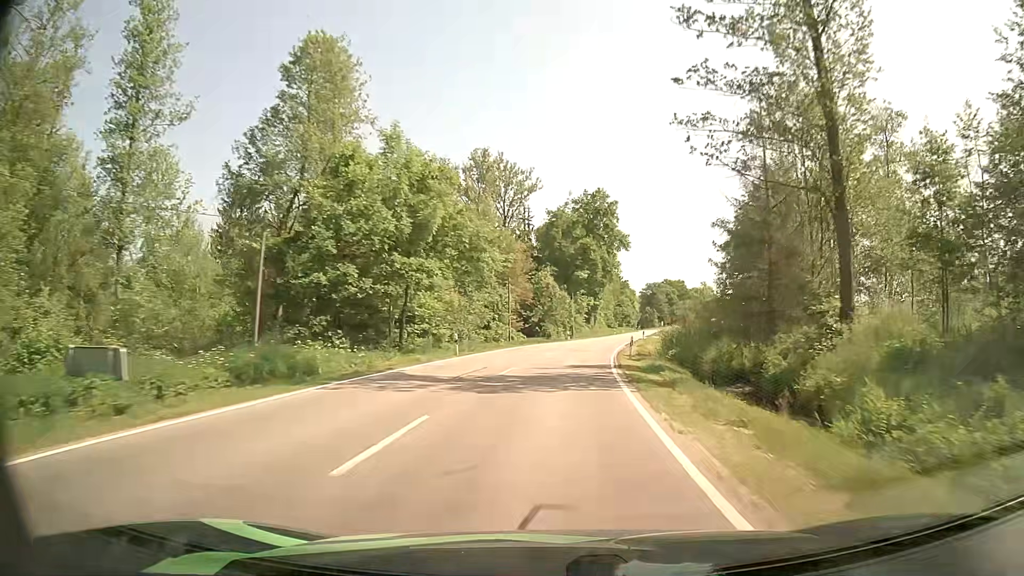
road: secondary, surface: asphalt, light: Day
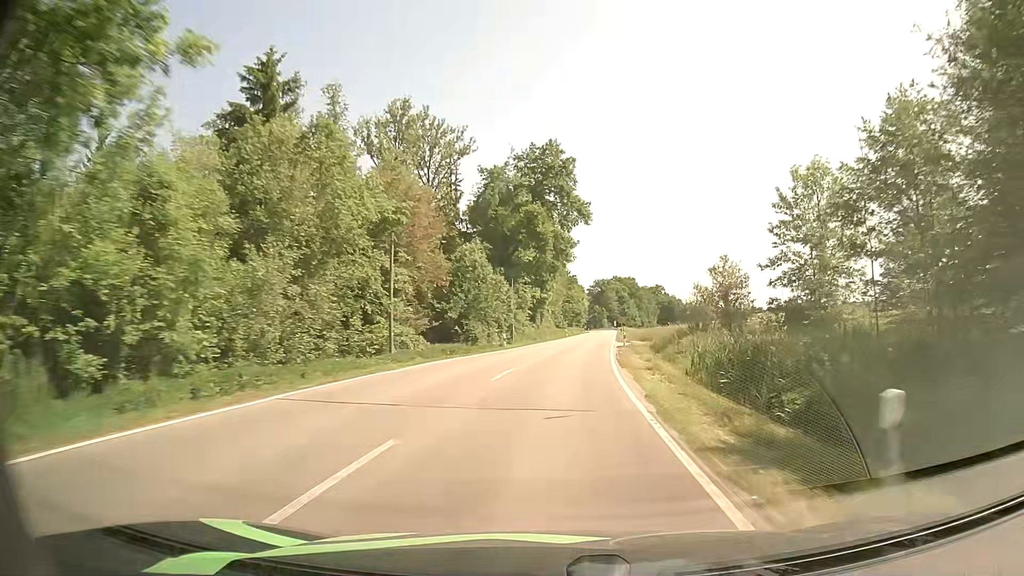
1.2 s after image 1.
(+1.4, +26.2) m; +5°
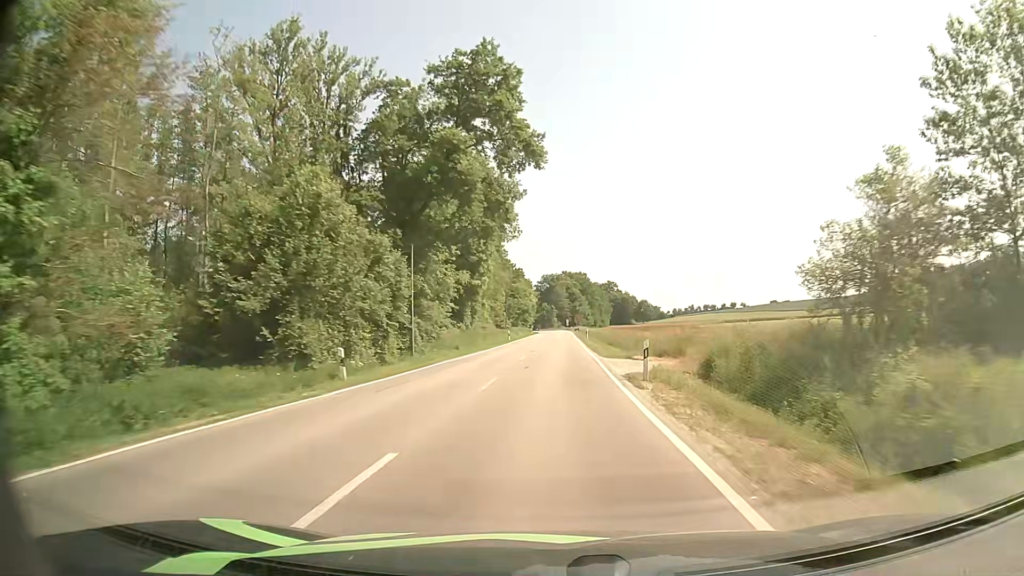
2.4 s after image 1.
(+1.1, +26.7) m; +5°
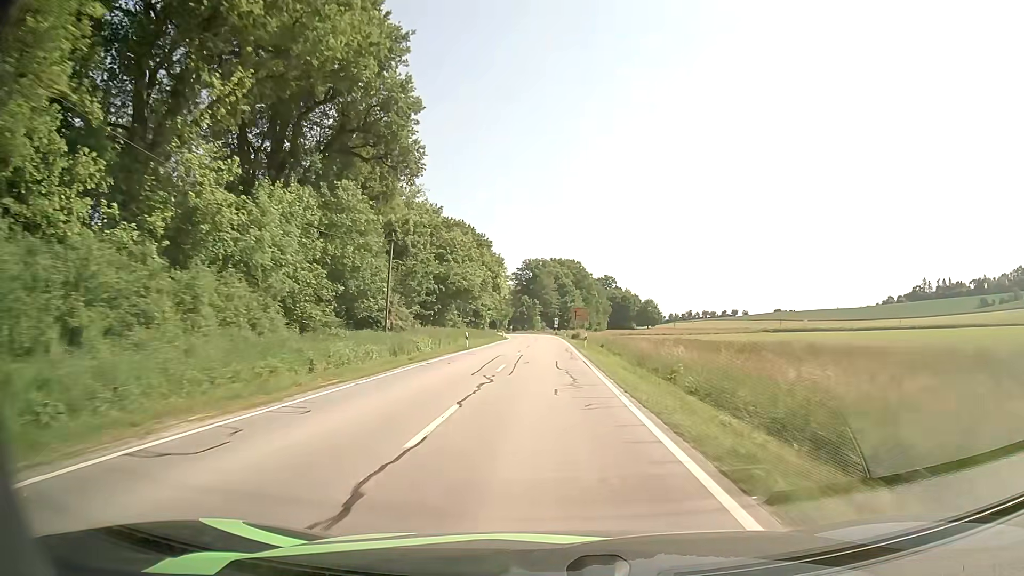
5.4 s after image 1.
(+1.4, +67.1) m; +1°
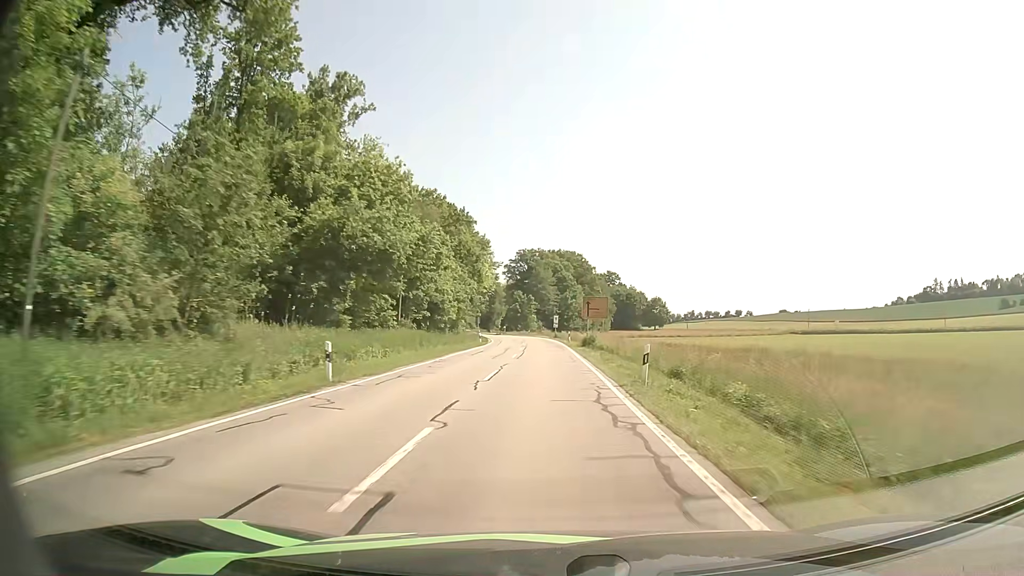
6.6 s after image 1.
(0.0, +26.7) m; 0°
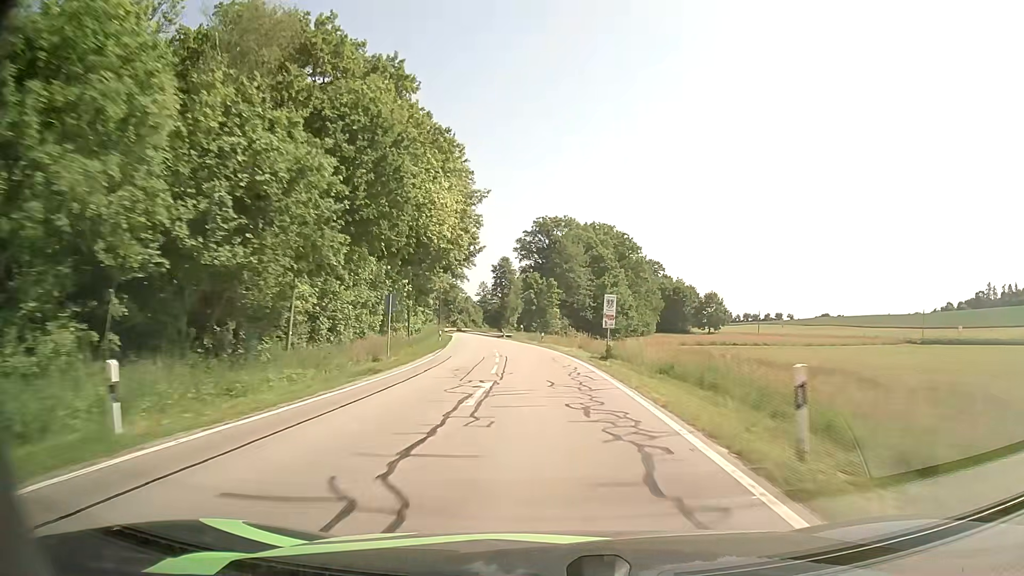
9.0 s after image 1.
(-0.6, +53.2) m; -2°
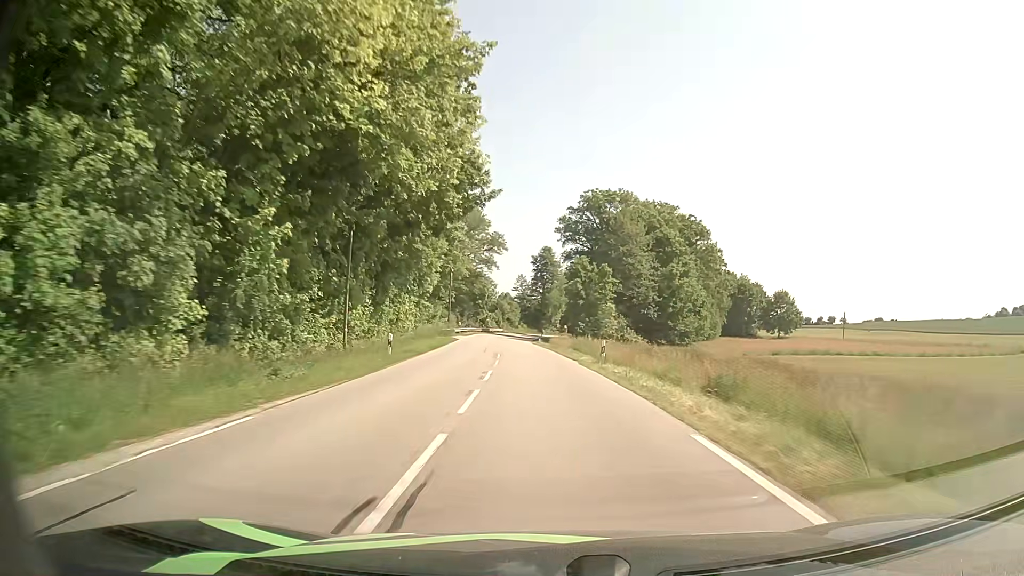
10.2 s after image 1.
(-0.8, +26.8) m; -4°
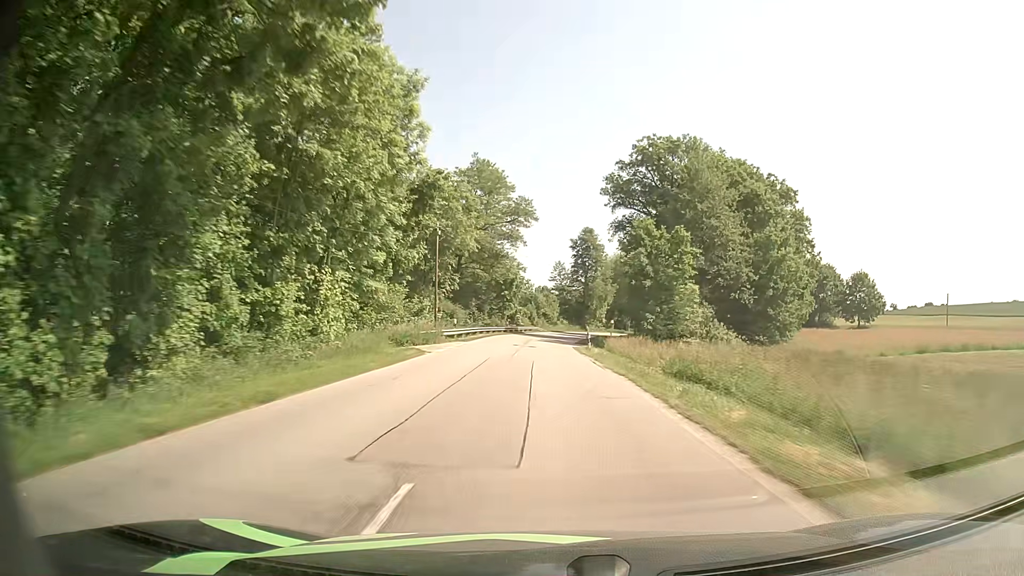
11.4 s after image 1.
(-0.8, +26.6) m; -3°
(0, +10) (0, +20) (0, +30) (0, +40) (0, +50) (+1, +60) (+1, +70) (+2, +80) (+4, +90) (+6, +100) m
